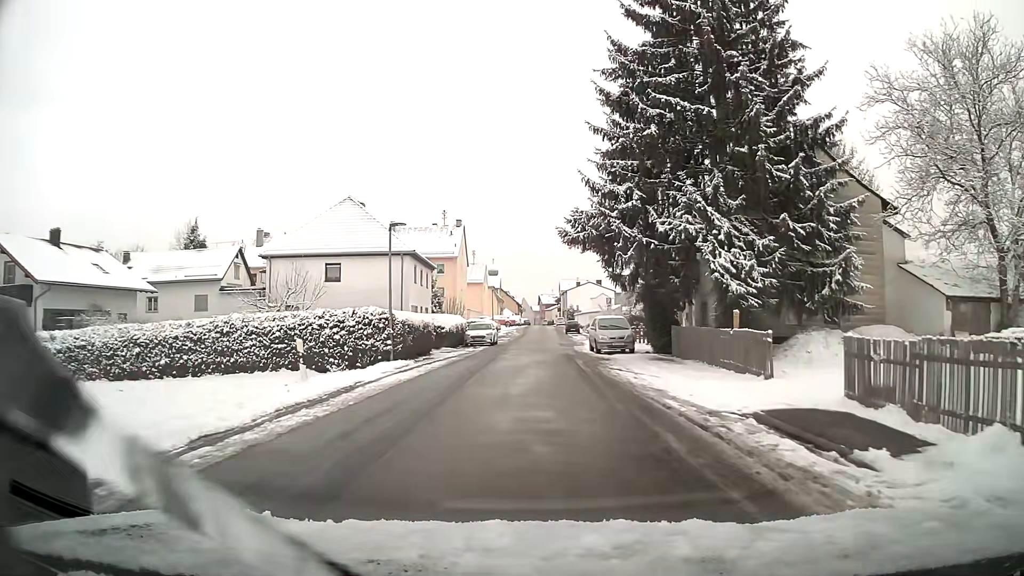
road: residential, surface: asphalt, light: Day
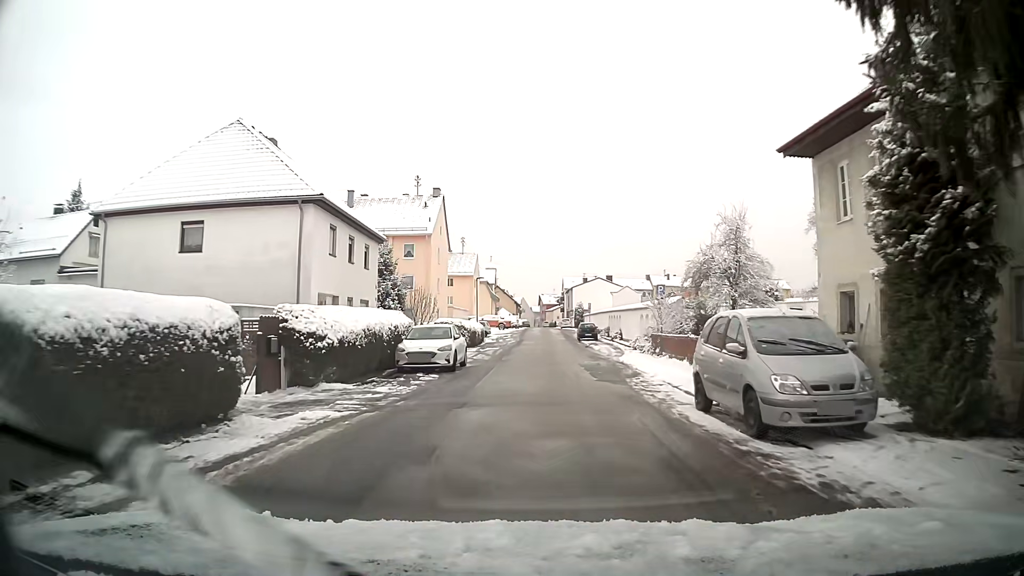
(-0.1, +20.8) m; 0°
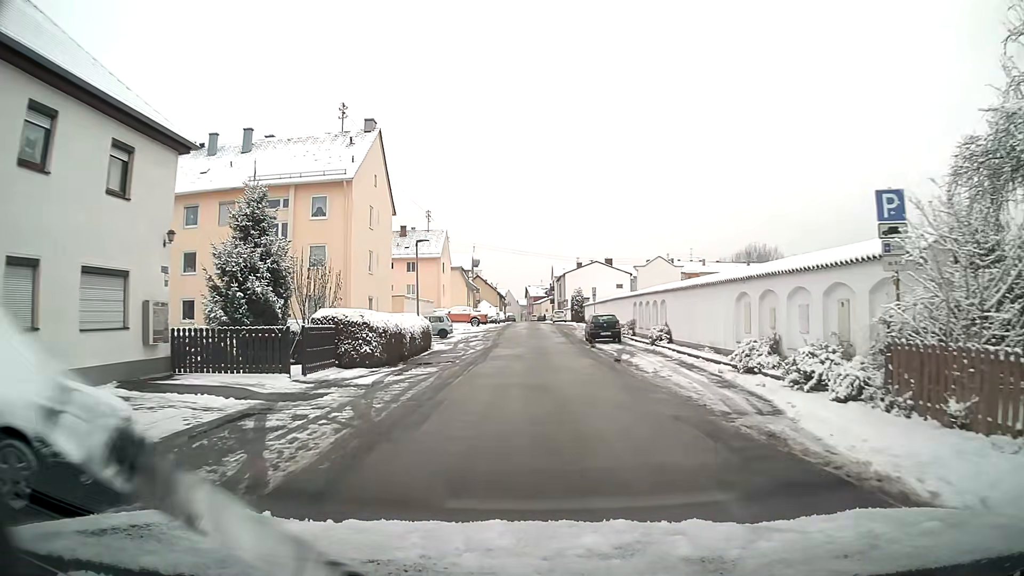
(+0.2, +21.7) m; +1°
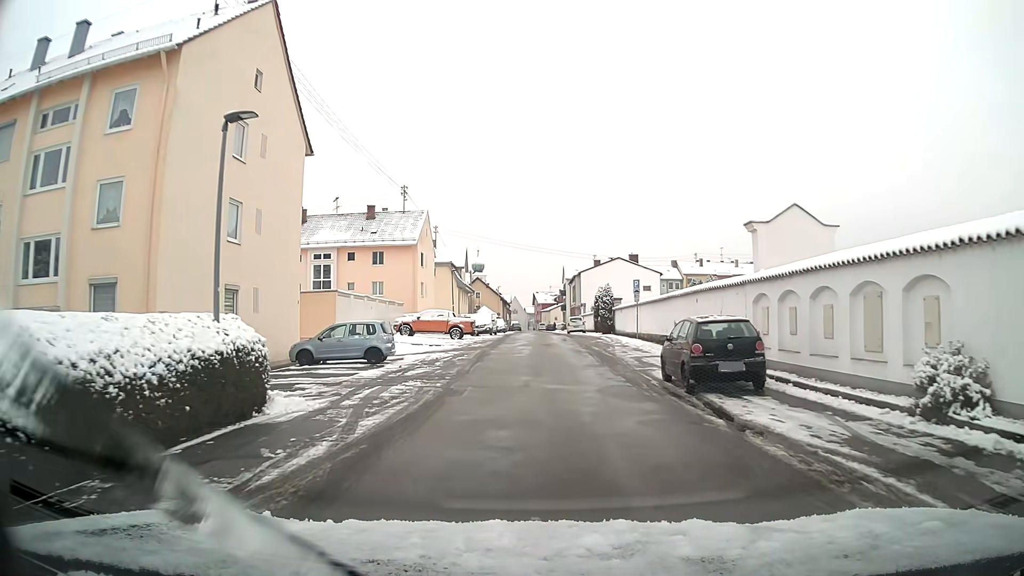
(-0.1, +20.3) m; -1°
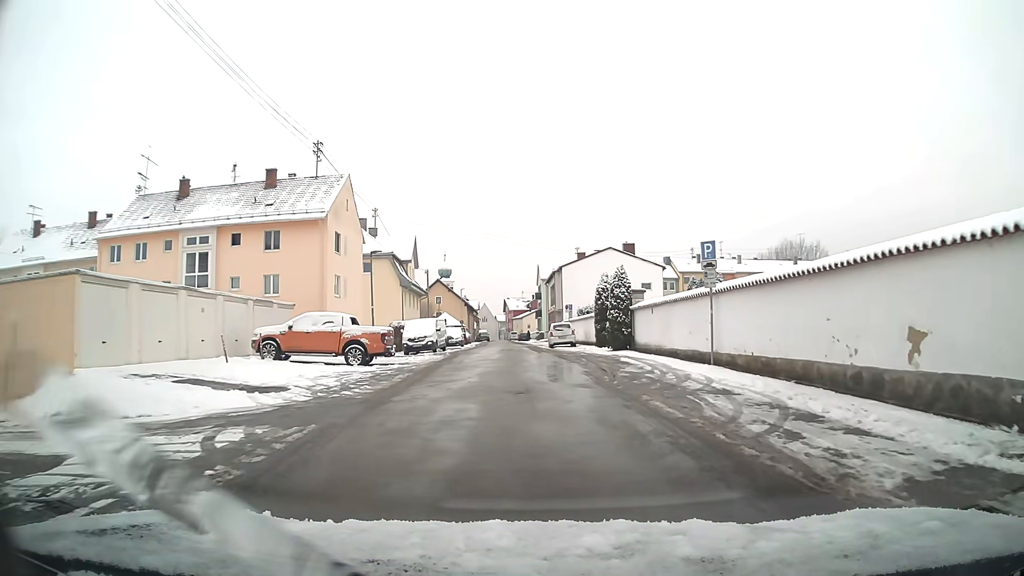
(+0.3, +19.6) m; +3°
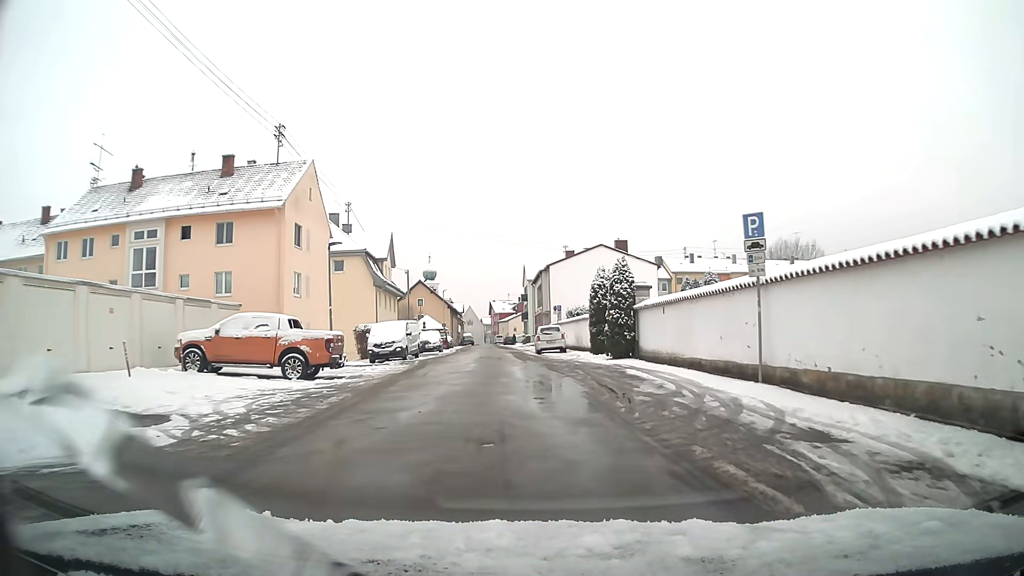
(0.0, +4.9) m; +1°
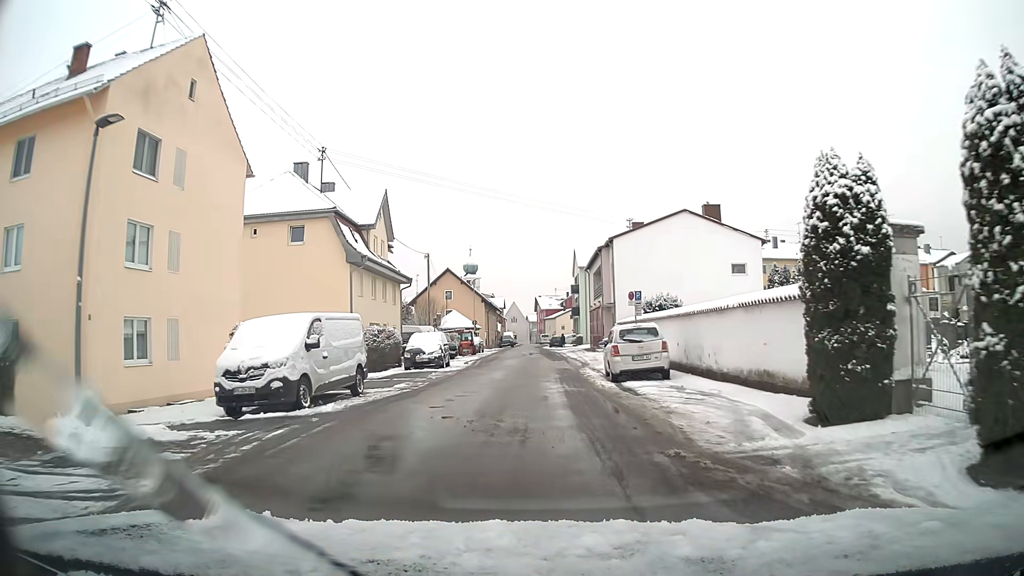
(-0.8, +19.6) m; -4°
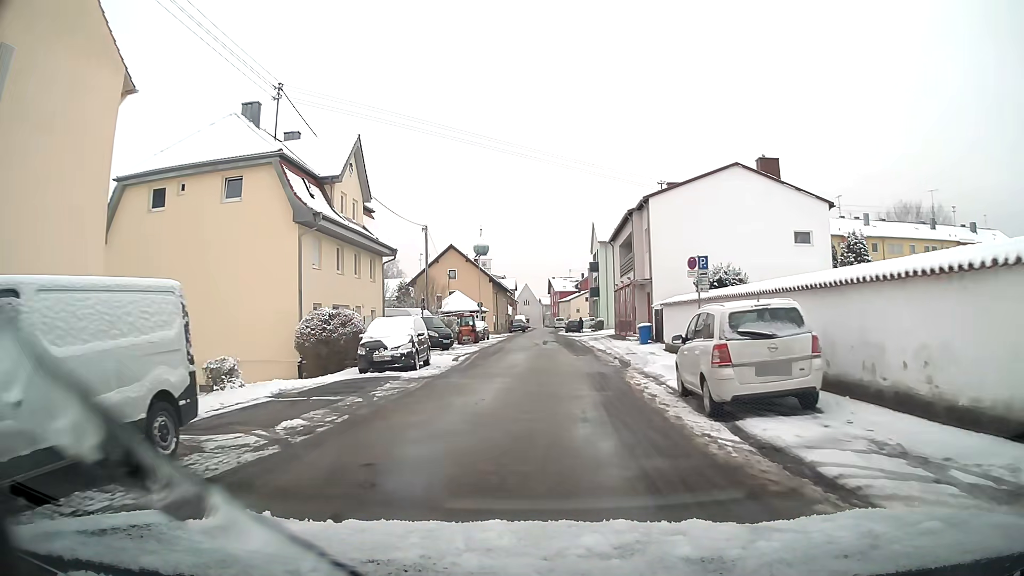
(-0.1, +9.8) m; -1°
(0, +10) (0, +20) (+1, +30) (+1, +40) (+1, +50) (0, +60) (0, +70) (+1, +80) (+1, +90) (+1, +100) m
